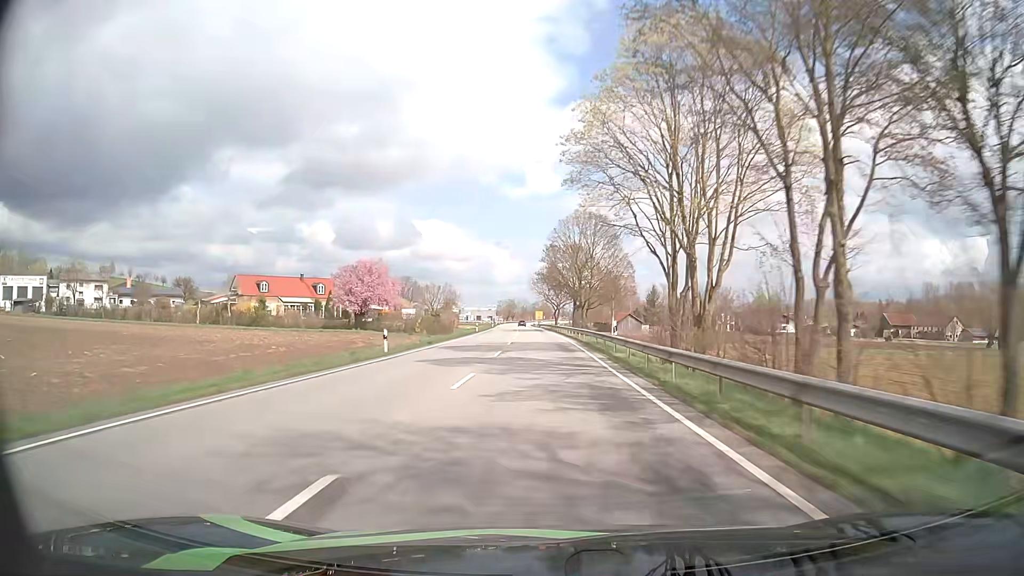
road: primary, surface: asphalt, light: Day
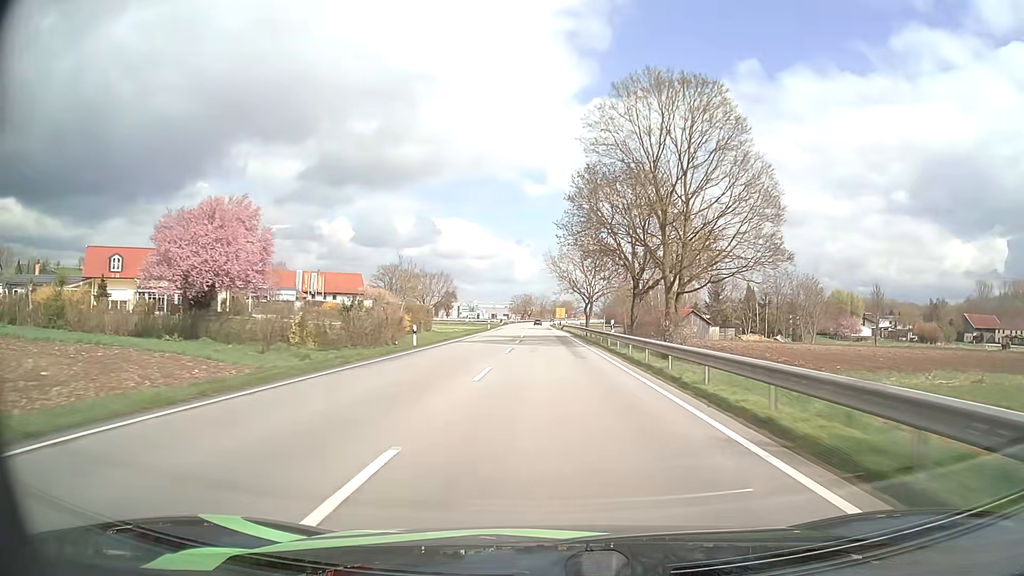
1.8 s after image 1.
(-0.8, +46.1) m; -2°
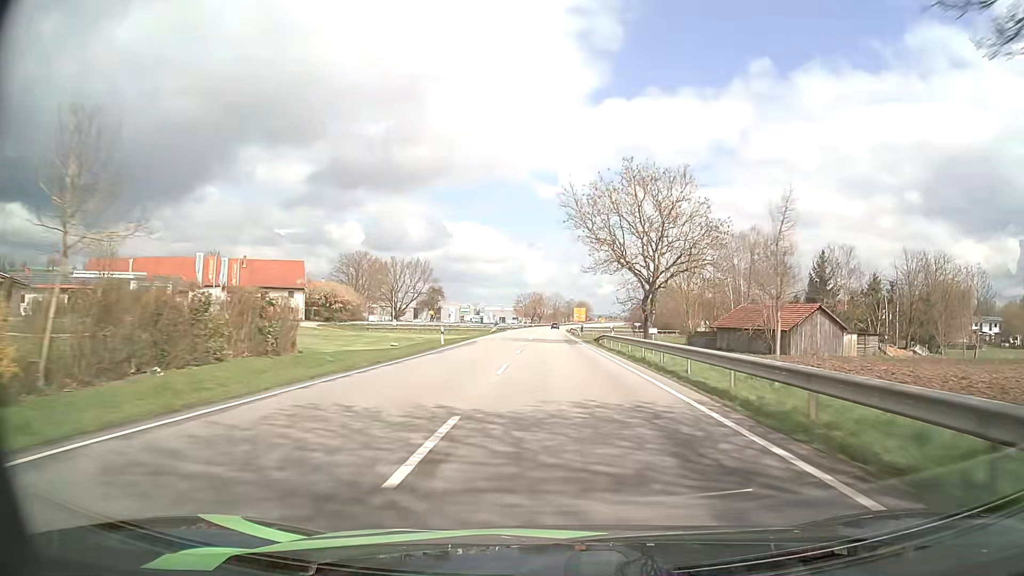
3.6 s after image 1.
(-0.5, +44.8) m; -1°
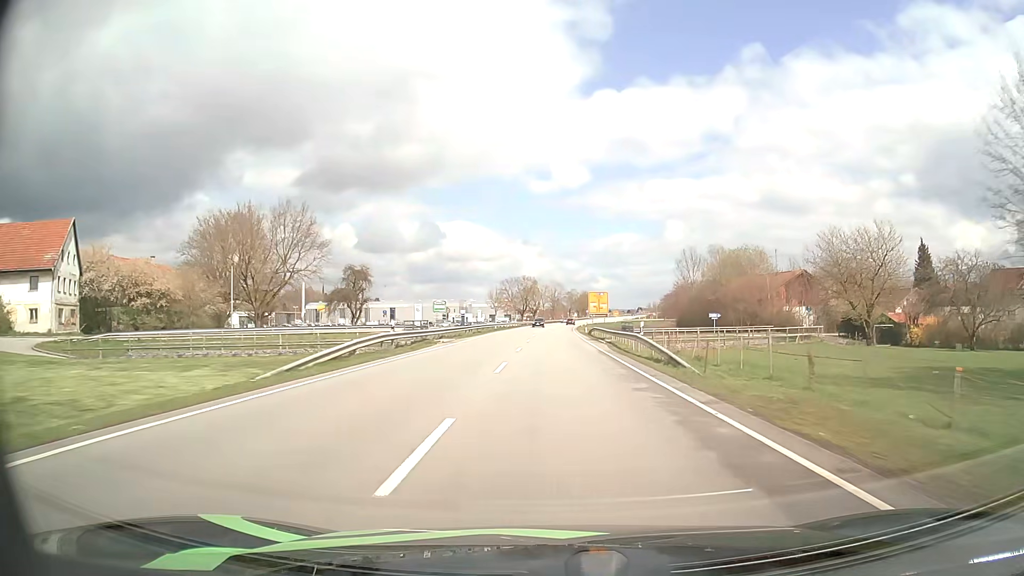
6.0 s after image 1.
(+0.2, +59.9) m; +1°
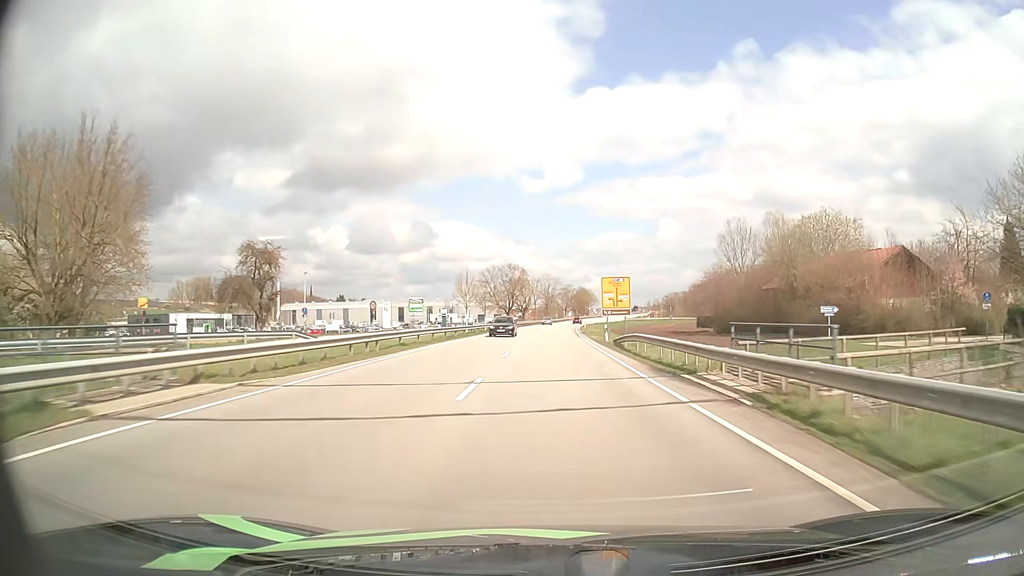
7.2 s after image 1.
(0.0, +29.7) m; 0°
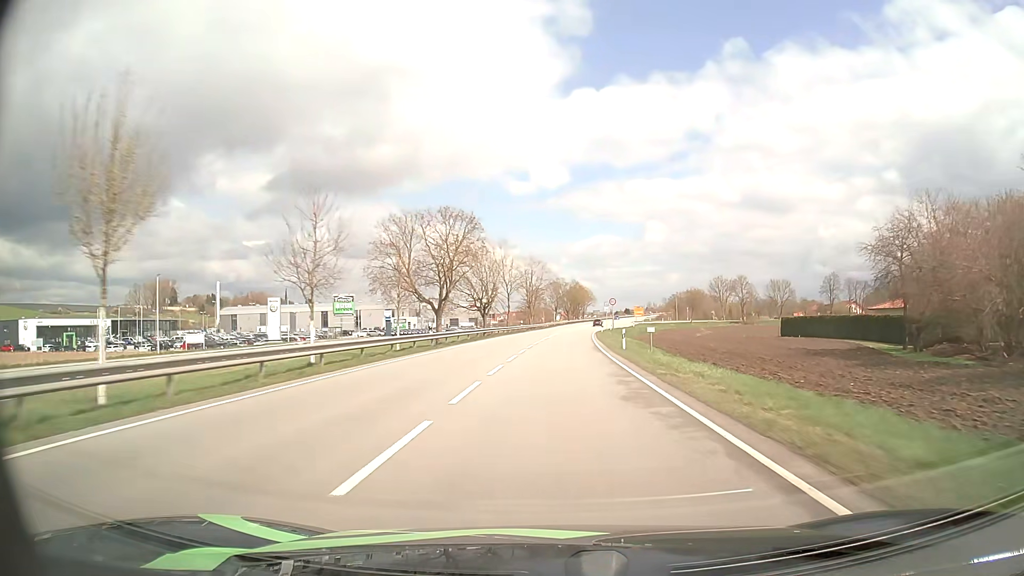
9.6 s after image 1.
(+0.6, +59.6) m; +1°
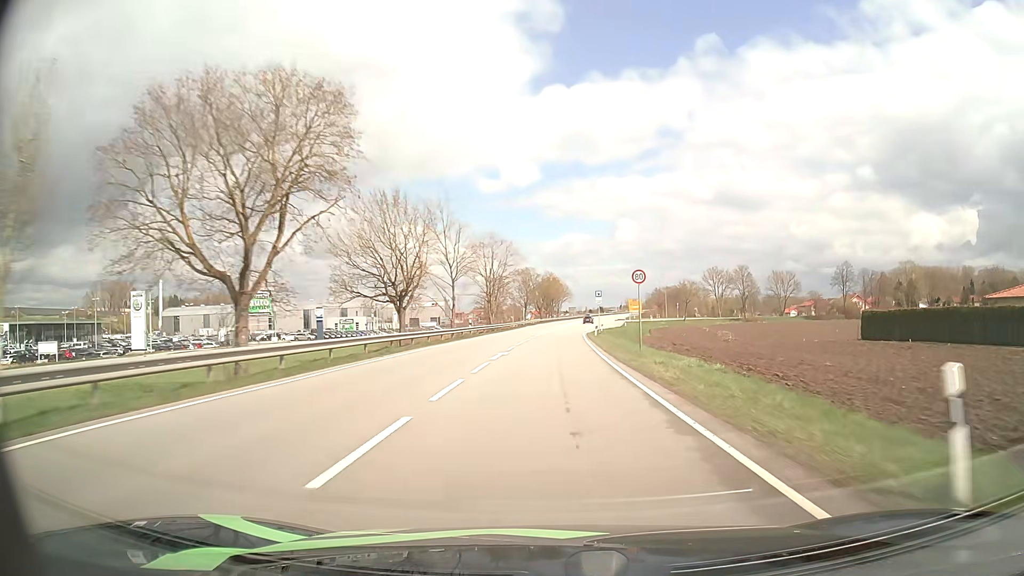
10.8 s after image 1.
(+0.6, +29.7) m; +3°
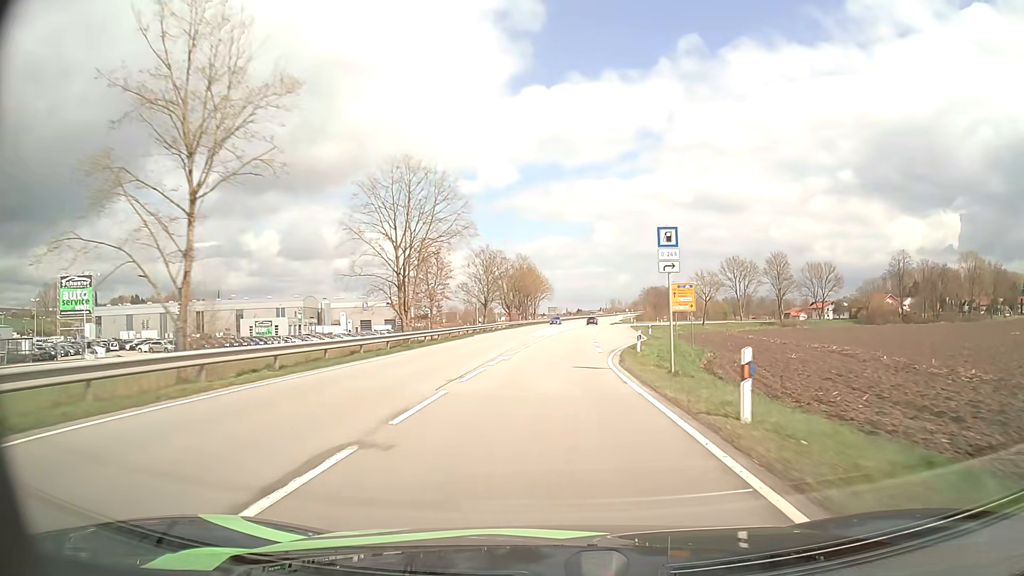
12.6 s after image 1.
(+0.7, +43.7) m; +2°
(0, +10) (0, +20) (0, +30) (+1, +40) (+1, +50) (+2, +60) (+3, +70) (+4, +80) (+5, +90) (+6, +100) m
